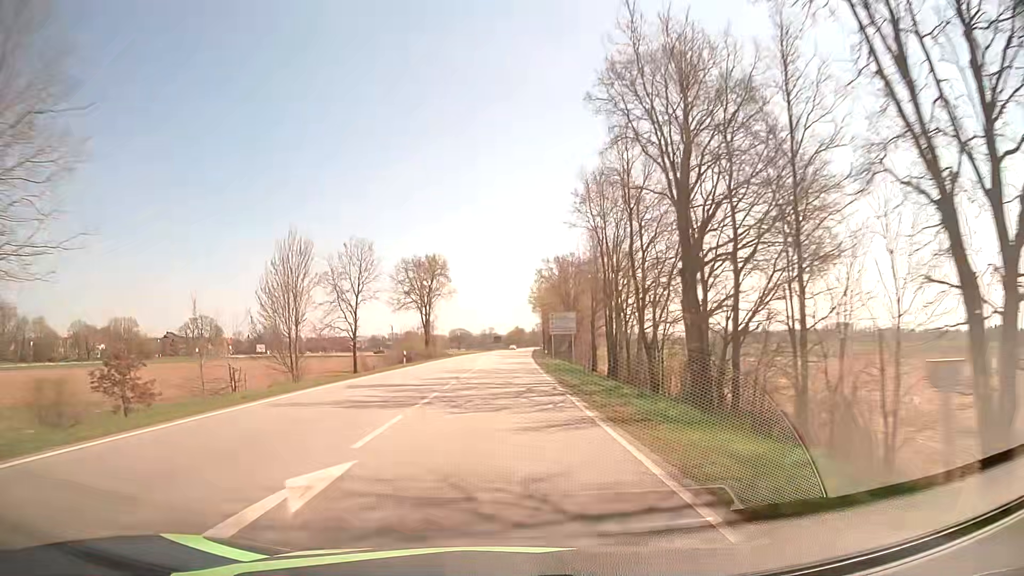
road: secondary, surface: asphalt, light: Day
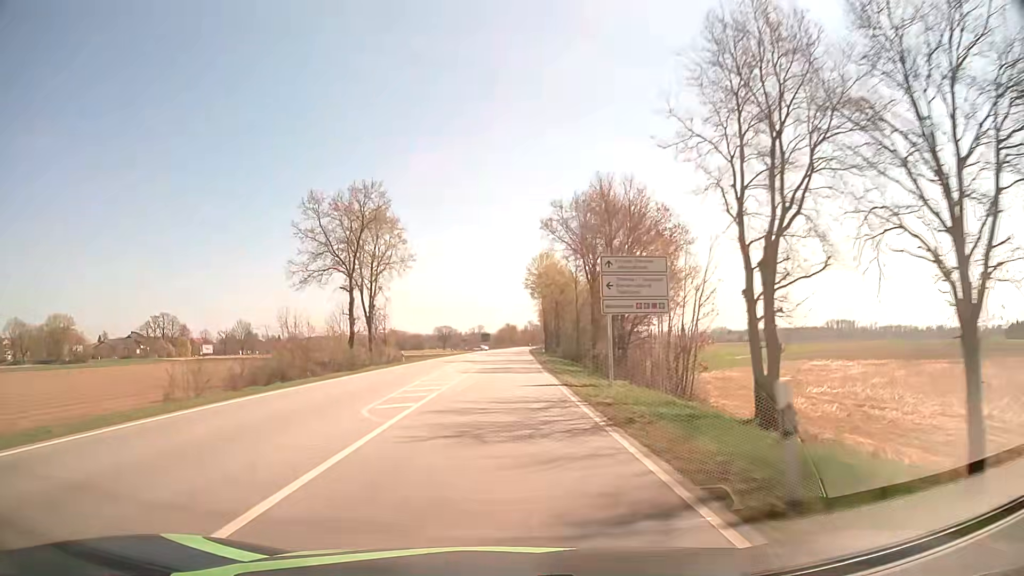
(+0.2, +39.4) m; +1°
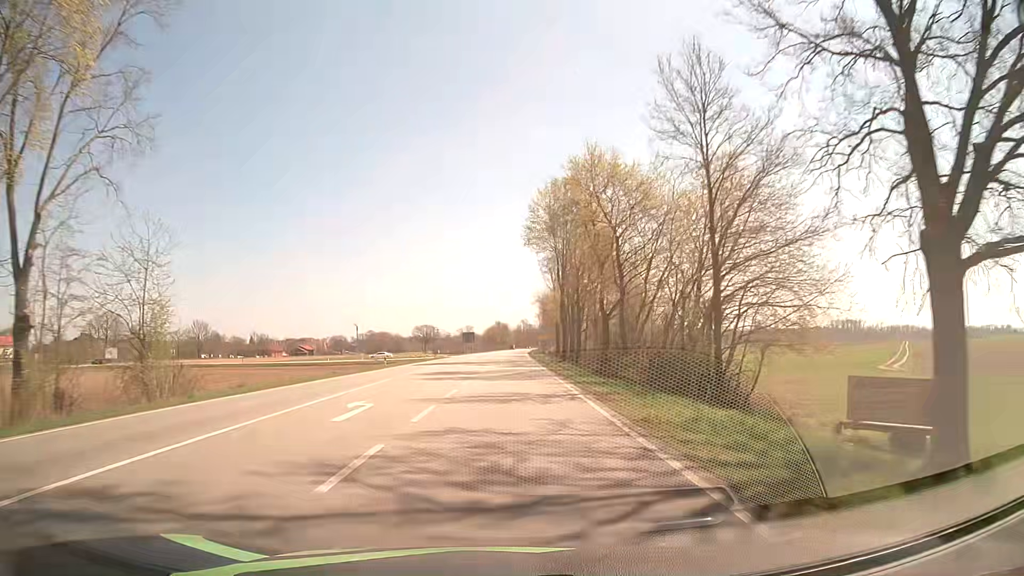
(+0.5, +52.8) m; +1°
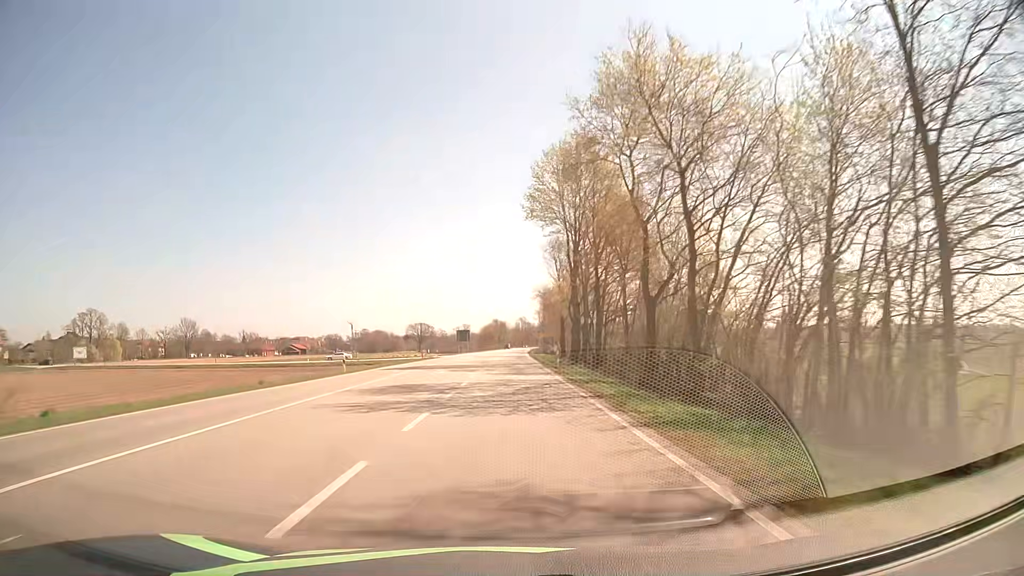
(0.0, +13.3) m; 0°
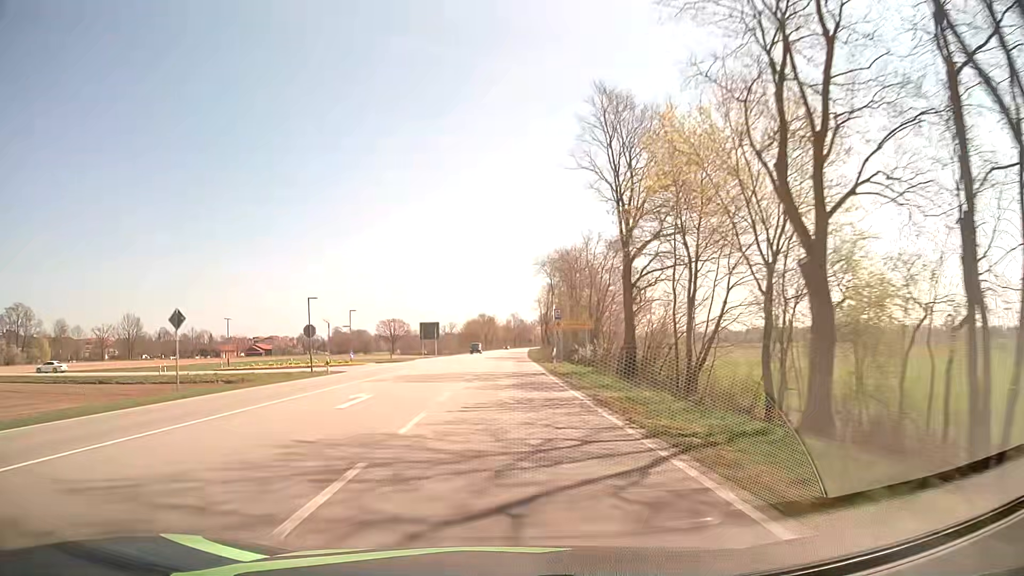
(+0.7, +53.3) m; +1°
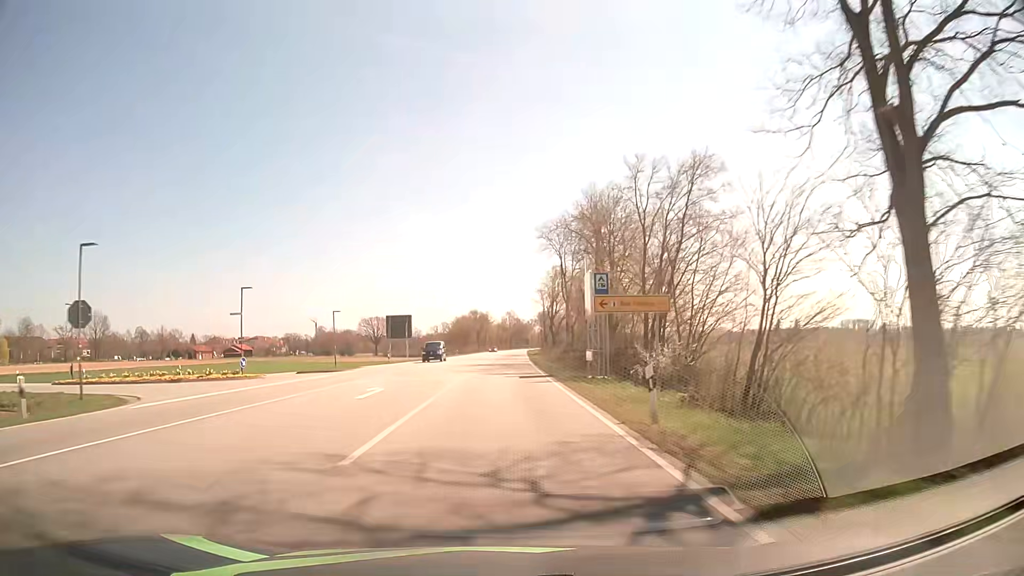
(+0.1, +26.7) m; 0°
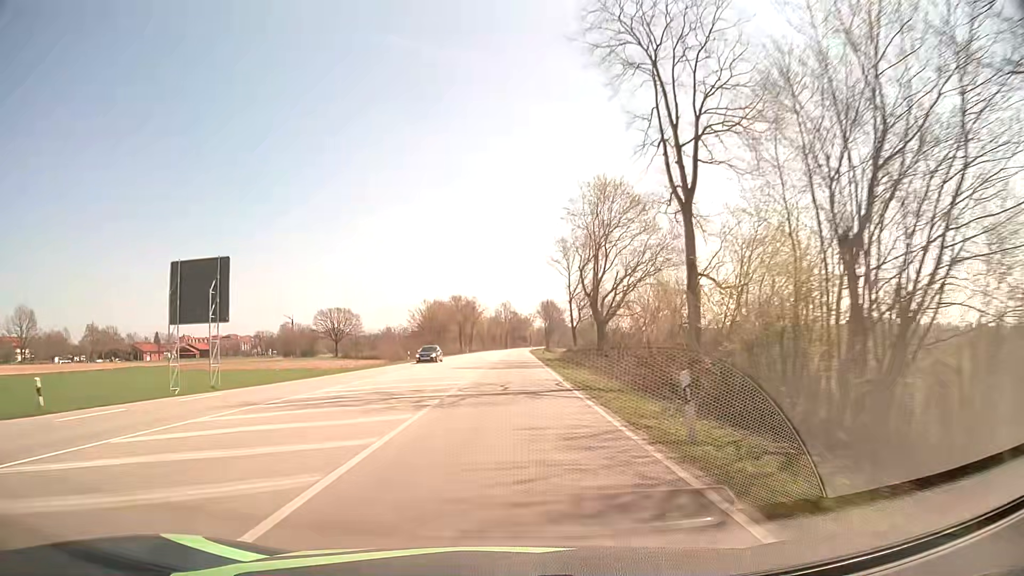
(+0.2, +53.6) m; +1°
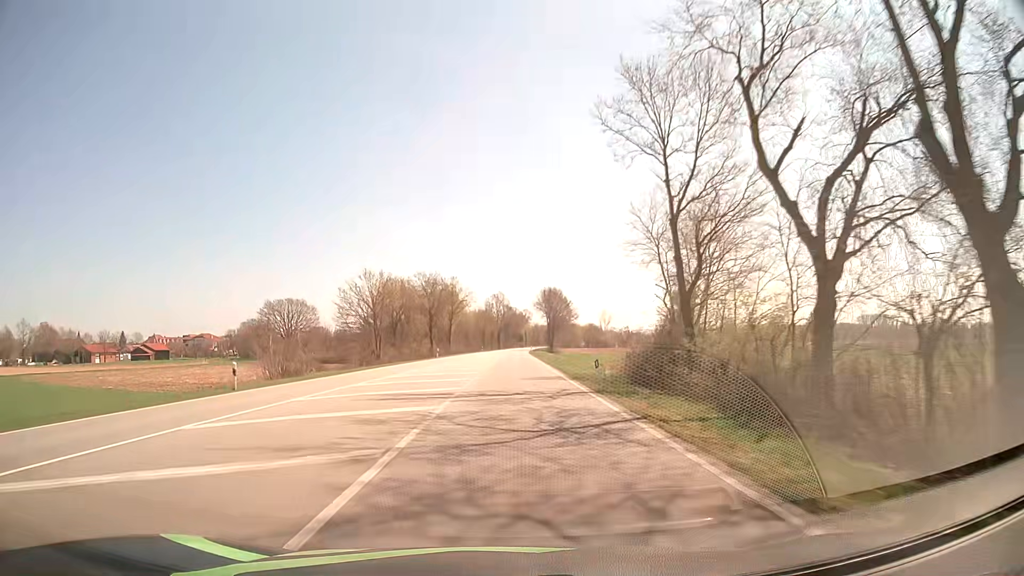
(+0.1, +40.3) m; 0°
(0, +10) (0, +20) (0, +30) (0, +40) (0, +50) (+1, +60) (+1, +70) (+1, +80) (+1, +90) (+1, +100) m
